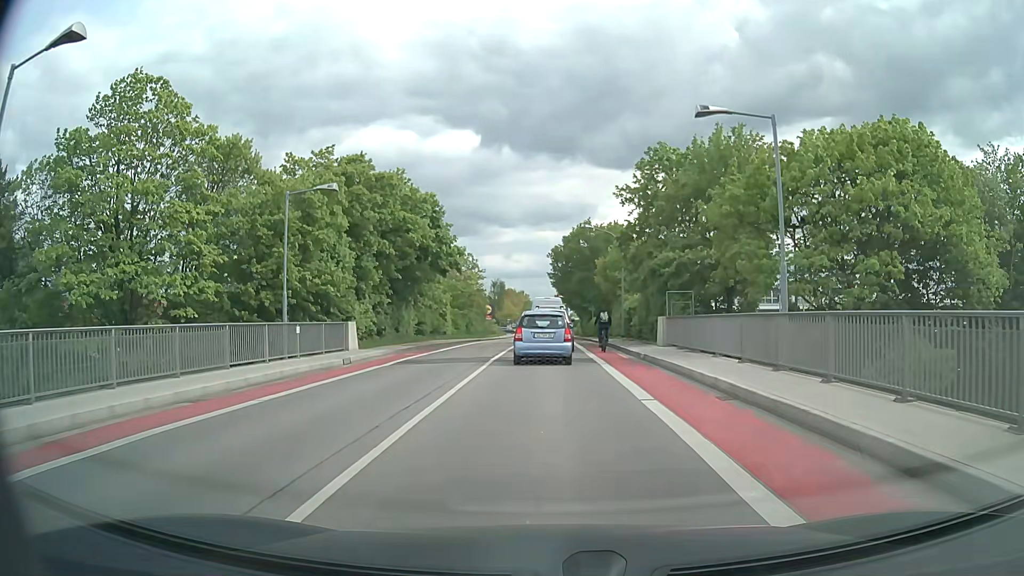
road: tertiary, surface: asphalt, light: Day
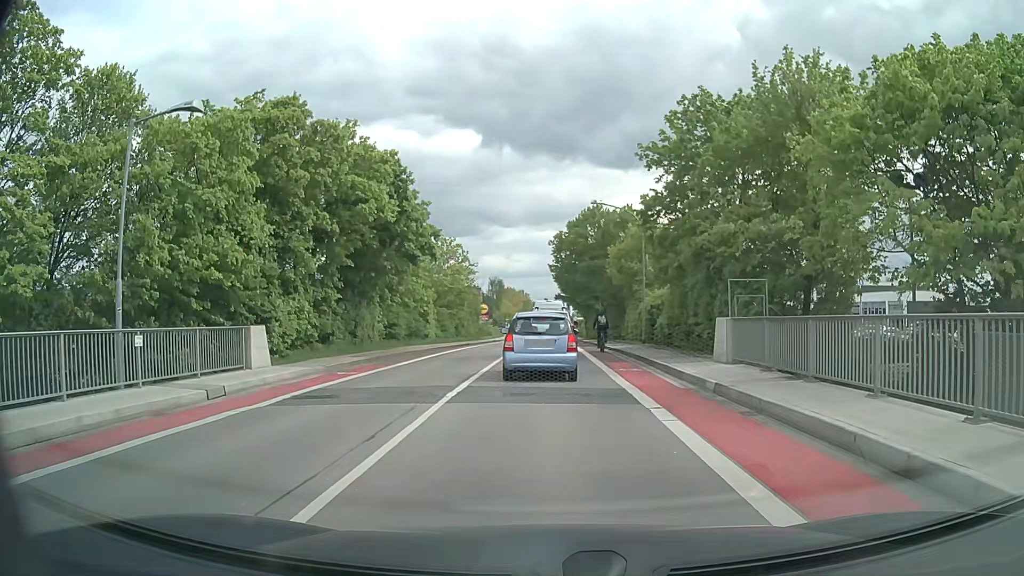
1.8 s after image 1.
(0.0, +8.9) m; 0°
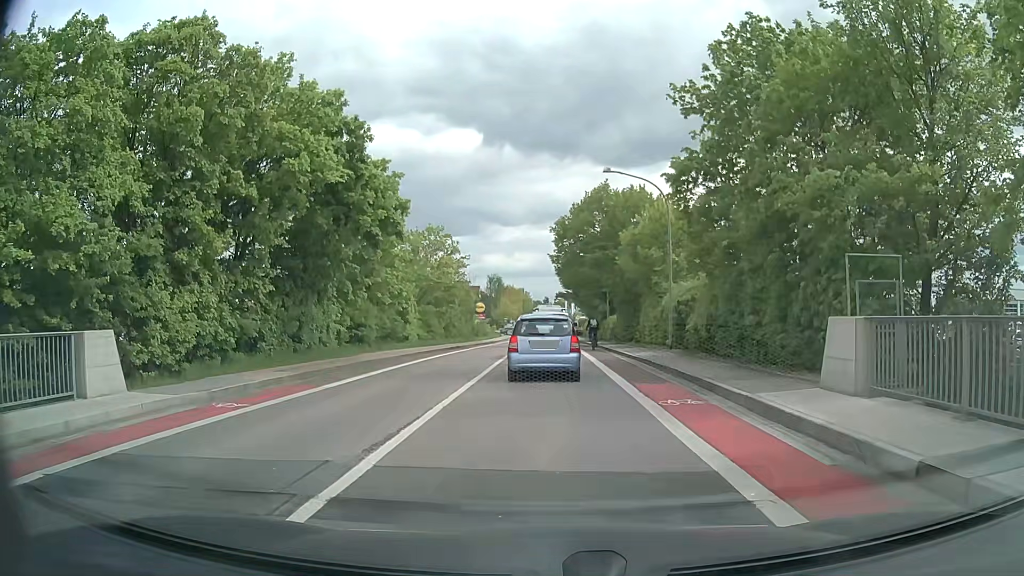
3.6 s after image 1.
(0.0, +7.2) m; 0°
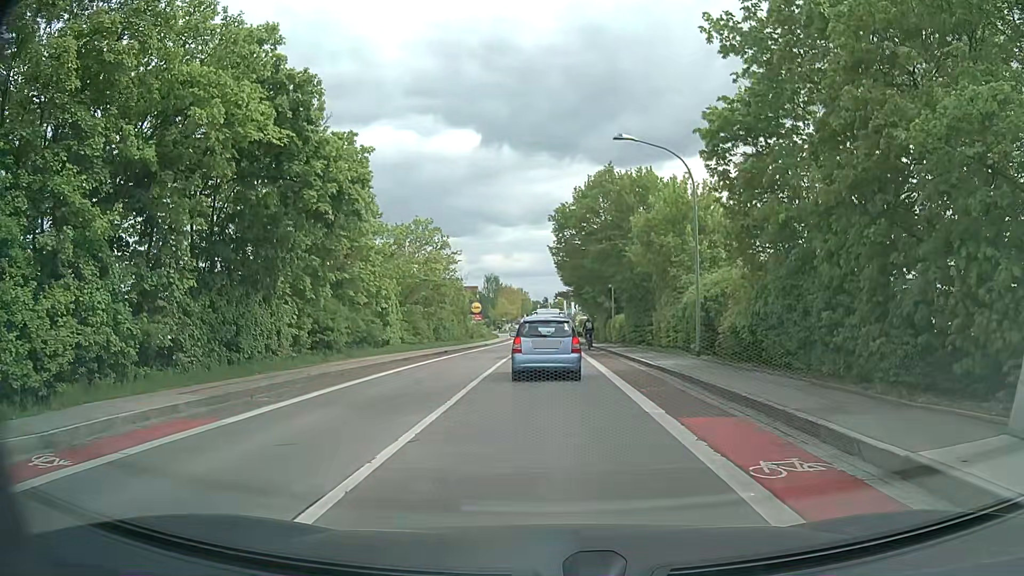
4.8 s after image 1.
(0.0, +5.2) m; 0°
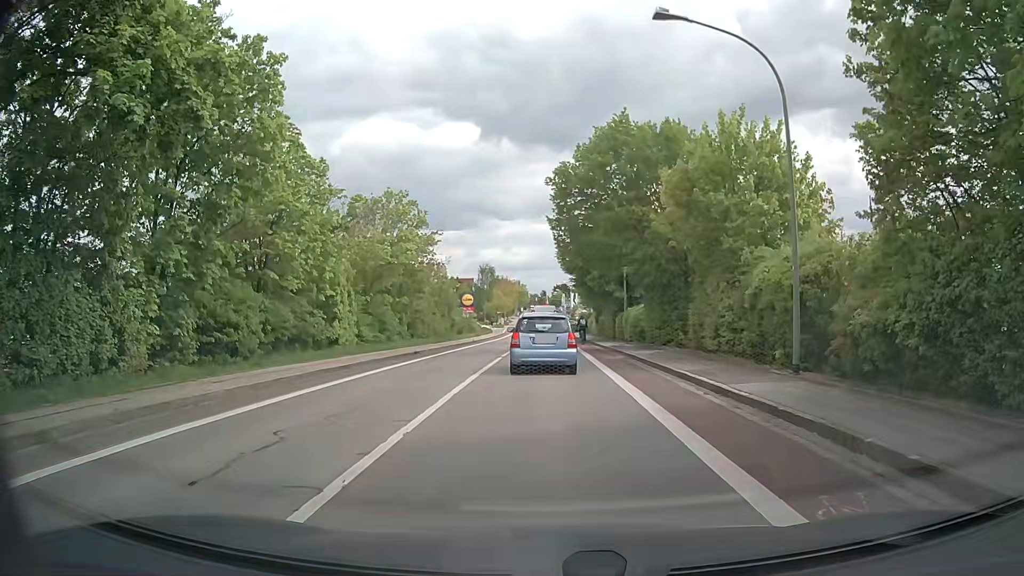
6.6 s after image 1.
(0.0, +9.1) m; 0°
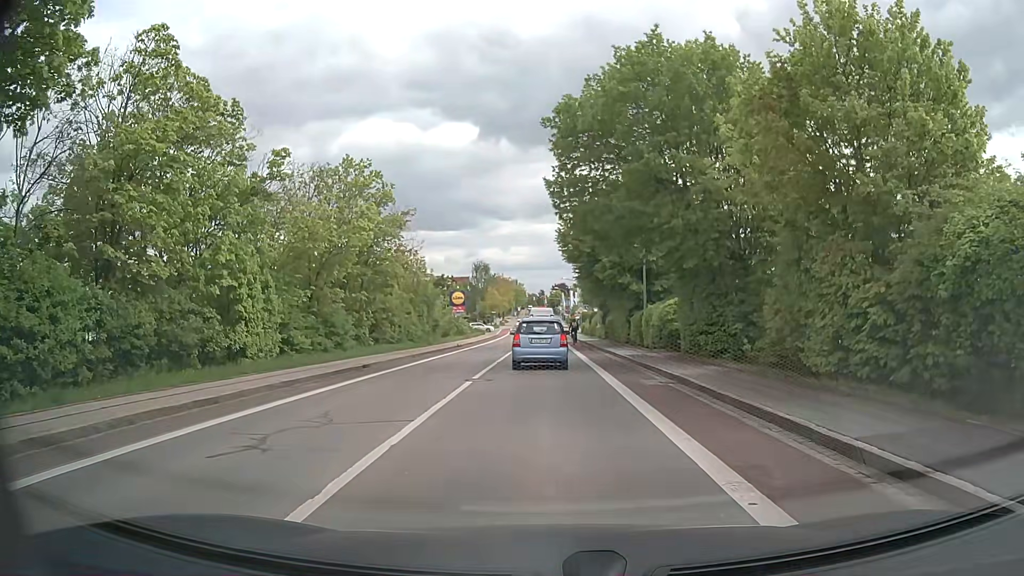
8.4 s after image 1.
(0.0, +9.1) m; 0°
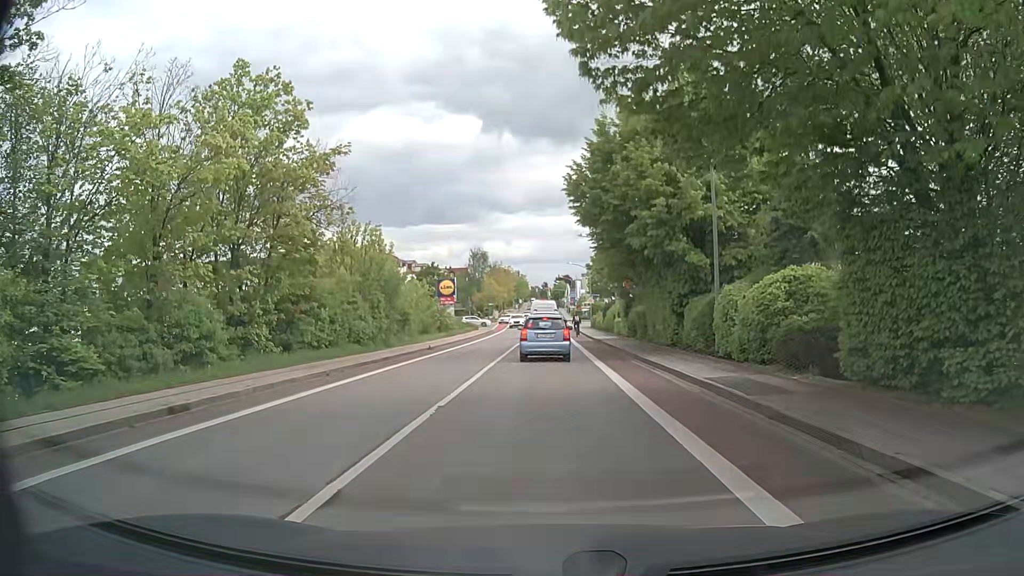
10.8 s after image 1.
(-0.1, +13.4) m; -2°
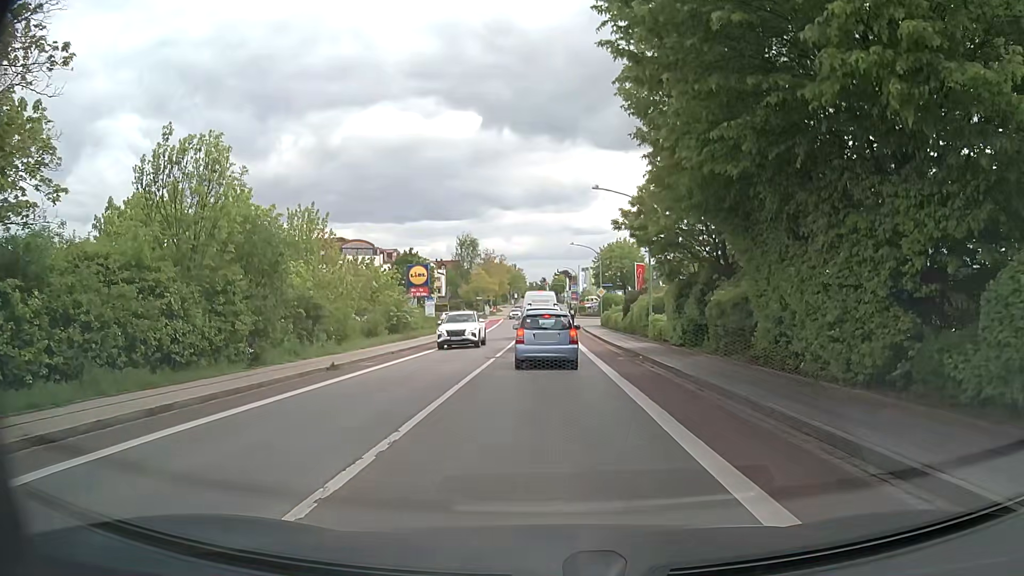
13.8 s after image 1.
(+0.4, +16.4) m; +2°
